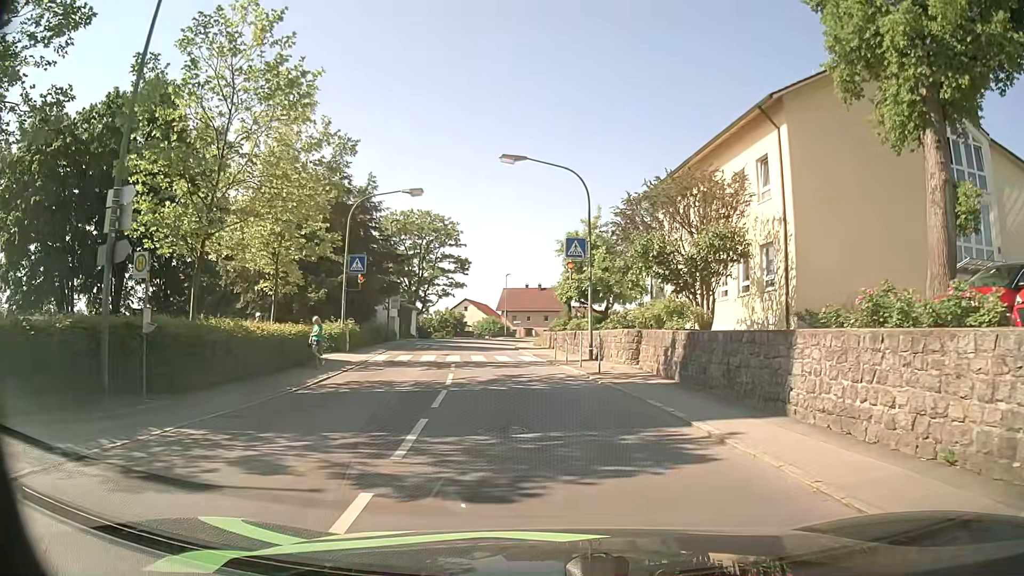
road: tertiary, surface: asphalt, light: Day
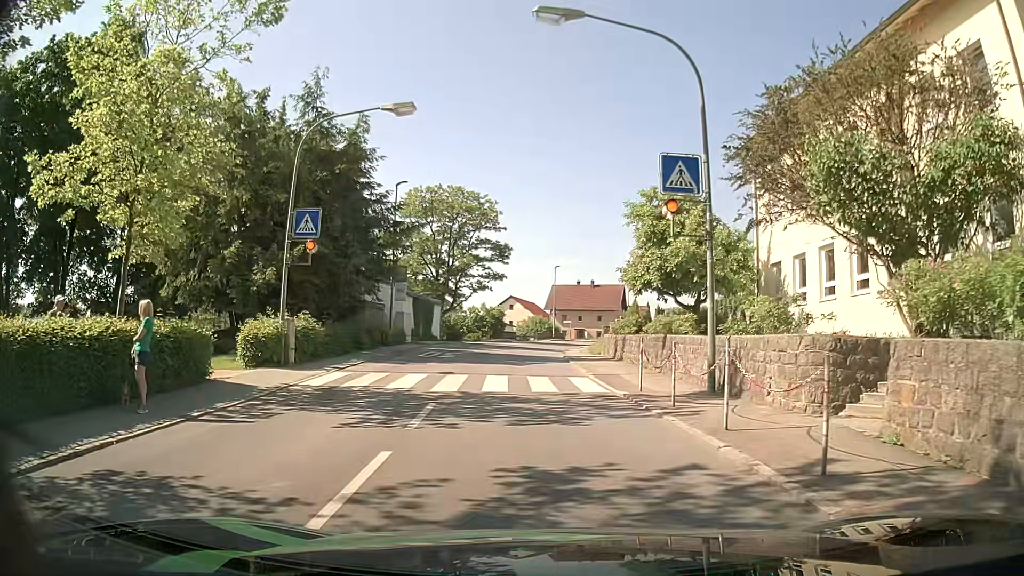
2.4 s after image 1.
(-0.2, +12.2) m; -4°
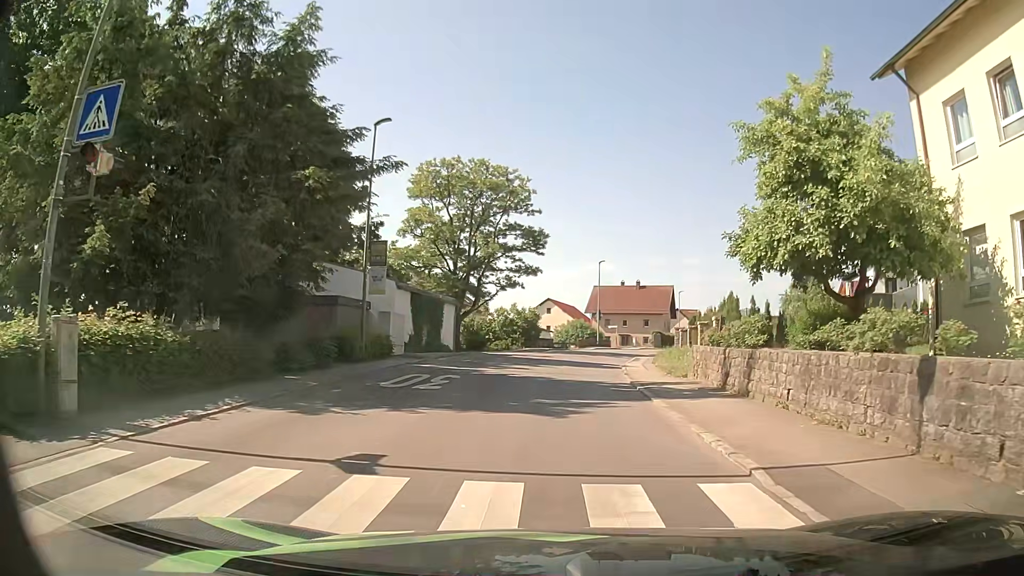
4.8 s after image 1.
(-0.3, +11.6) m; -3°
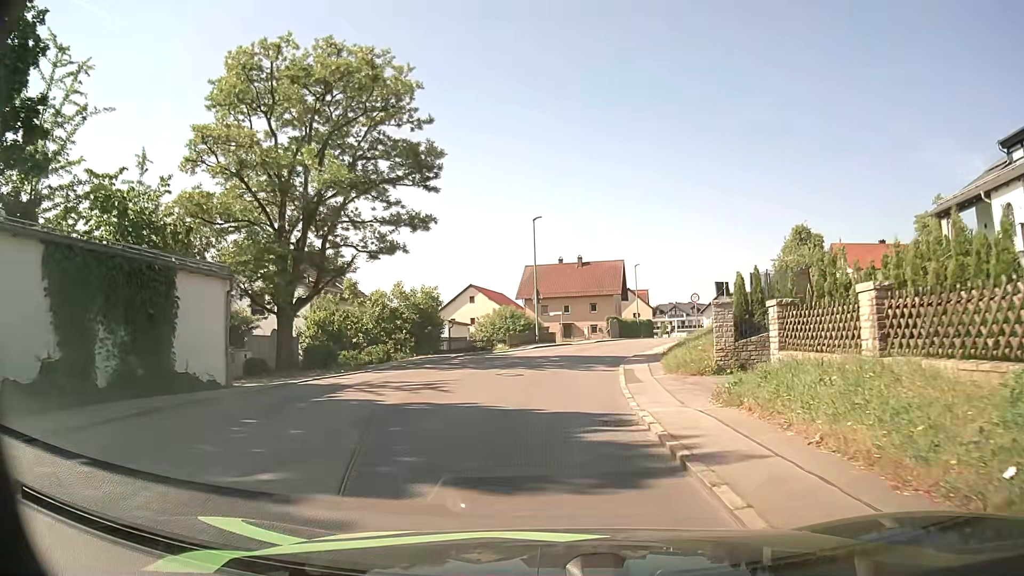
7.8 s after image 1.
(+1.0, +21.1) m; +7°
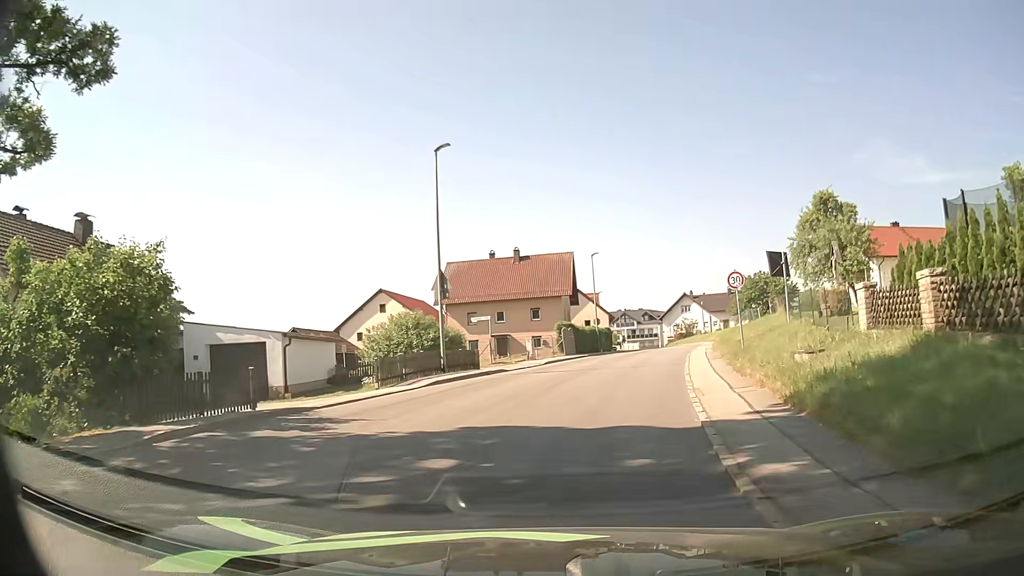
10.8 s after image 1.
(+0.4, +19.6) m; +5°
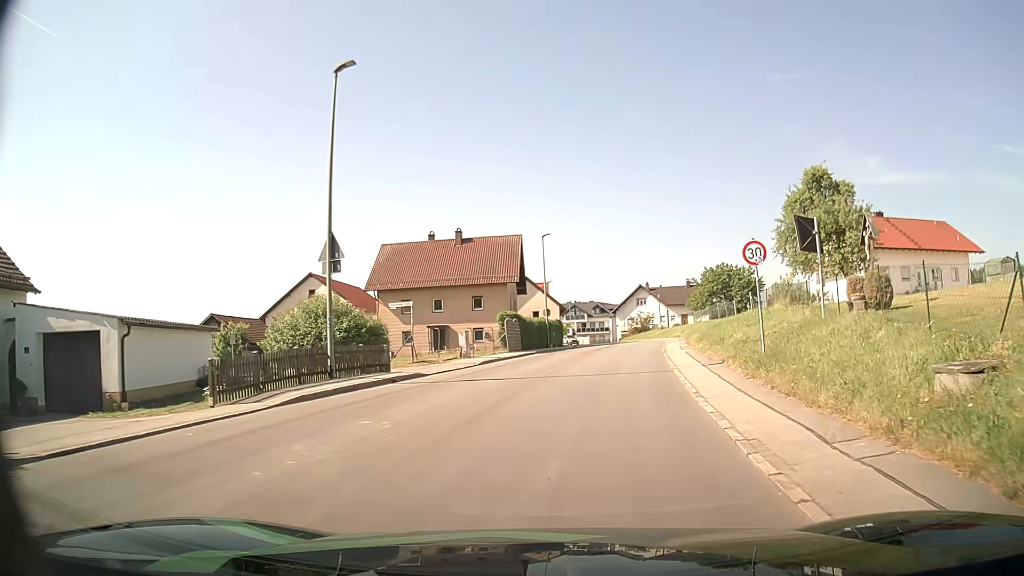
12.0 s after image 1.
(+0.2, +7.3) m; +4°
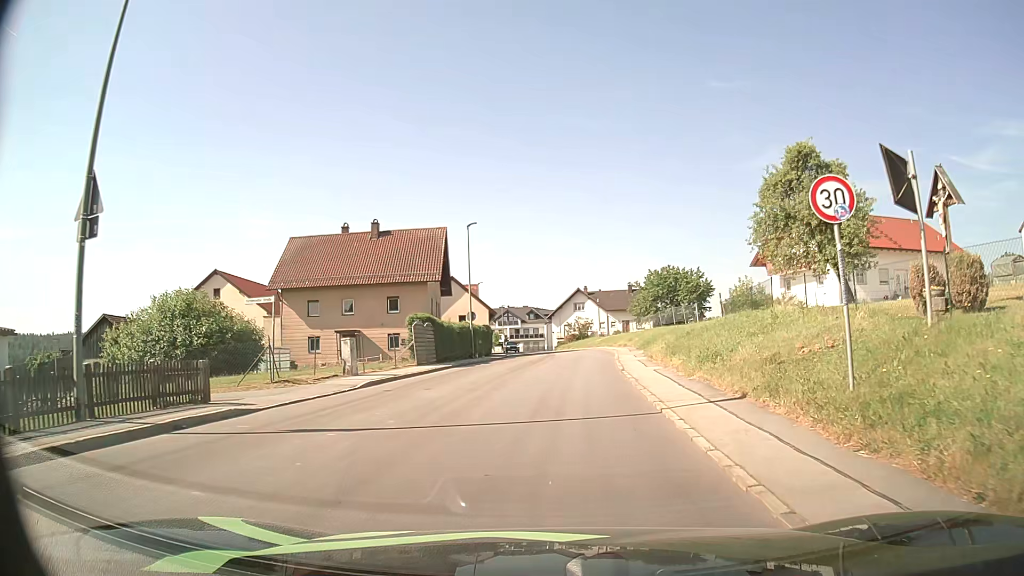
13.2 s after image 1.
(+0.4, +7.8) m; +5°
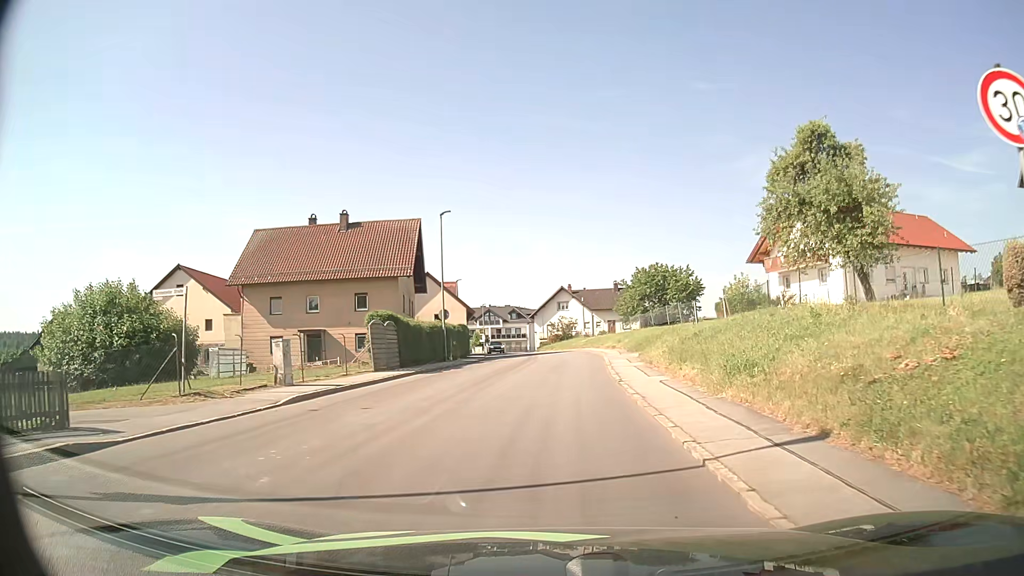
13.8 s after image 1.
(+0.1, +4.1) m; +2°
(0, +10) (0, +20) (+1, +30) (+1, +40) (0, +50) (-1, +60) (-2, +70) (-4, +80) (-5, +90) (-6, +100) m
